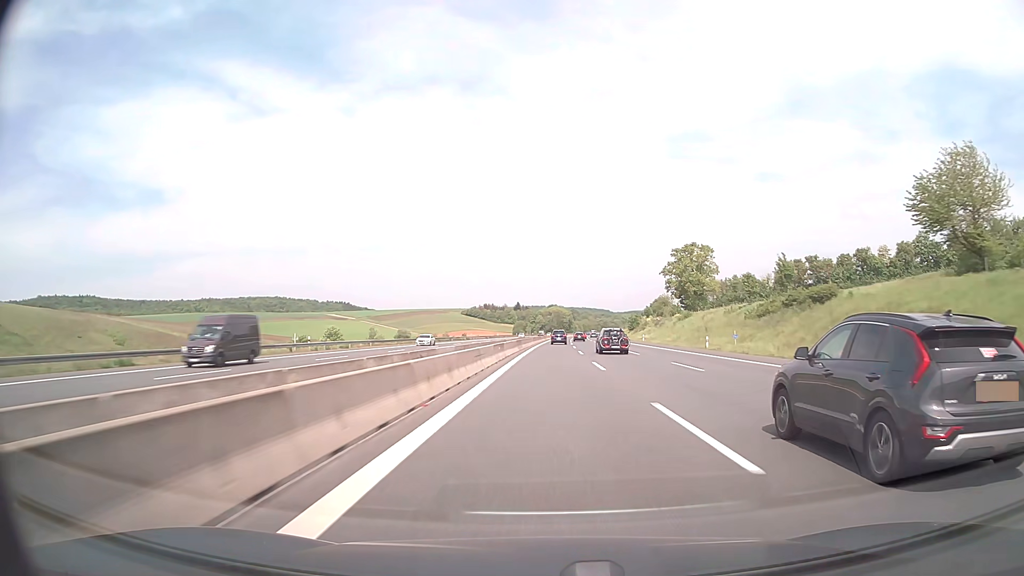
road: motorway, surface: asphalt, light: Day
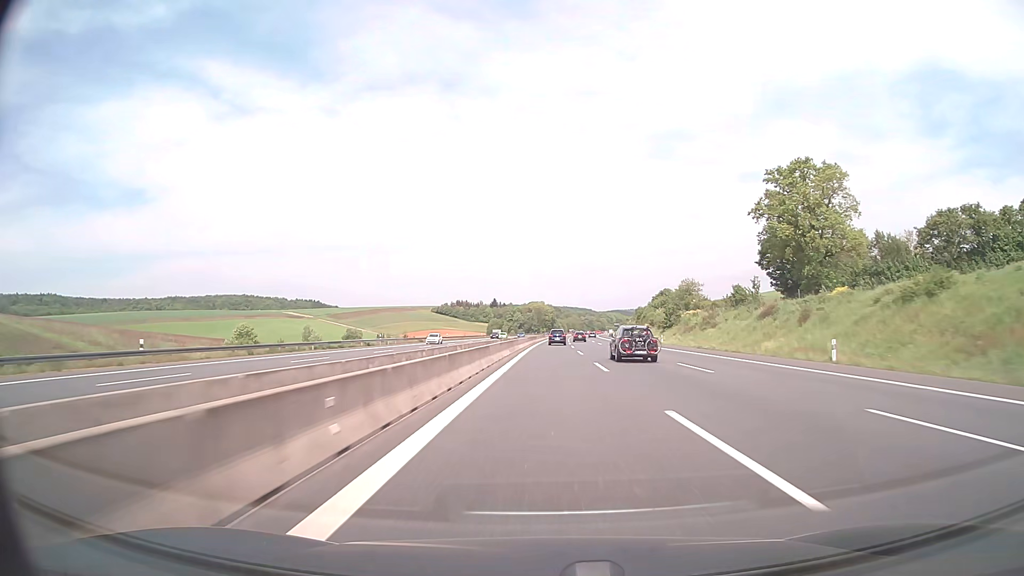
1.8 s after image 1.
(+1.2, +73.8) m; +2°
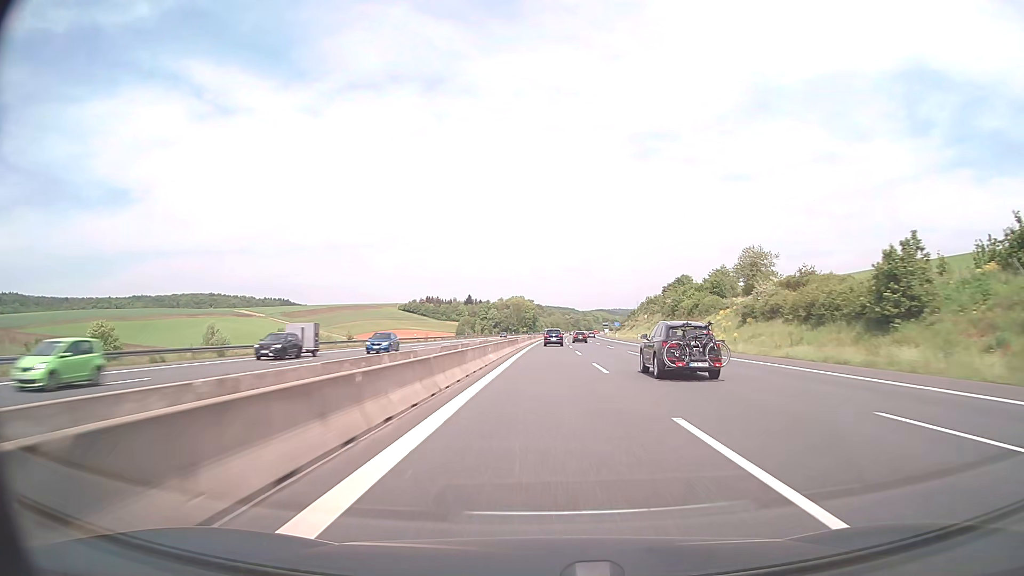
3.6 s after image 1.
(+1.0, +73.2) m; +1°
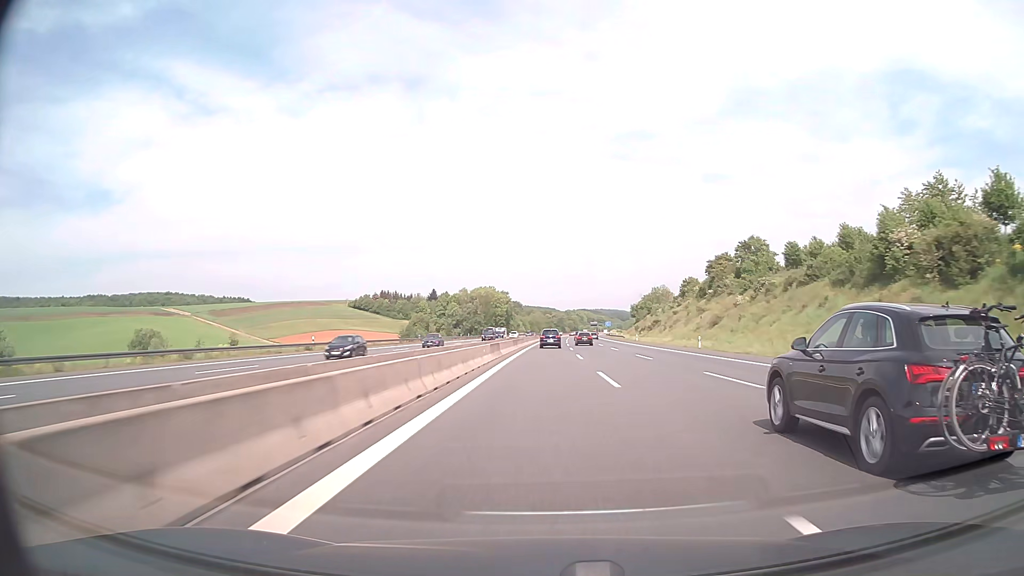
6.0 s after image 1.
(+1.6, +95.9) m; +2°
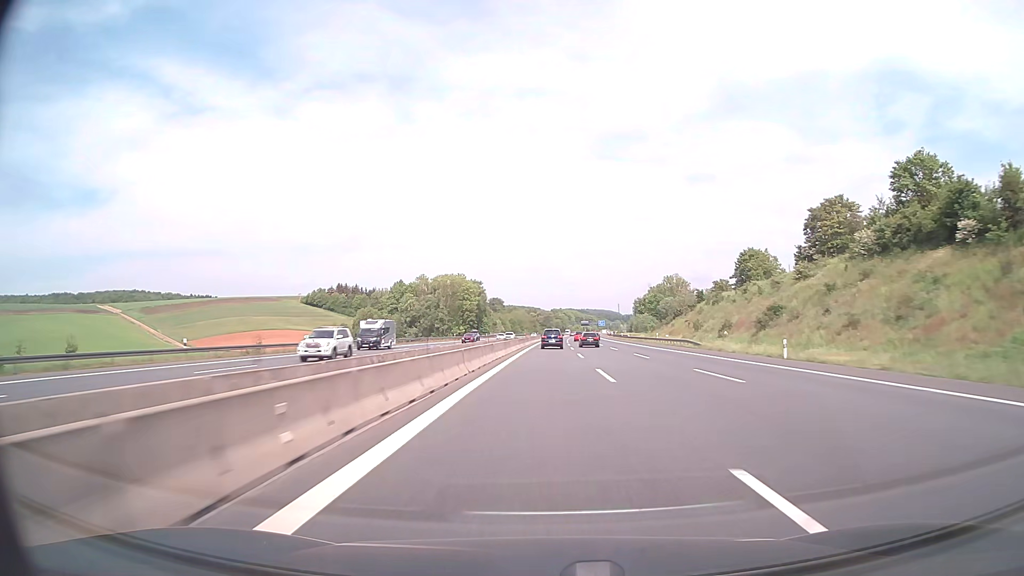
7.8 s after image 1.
(+0.7, +70.7) m; +1°
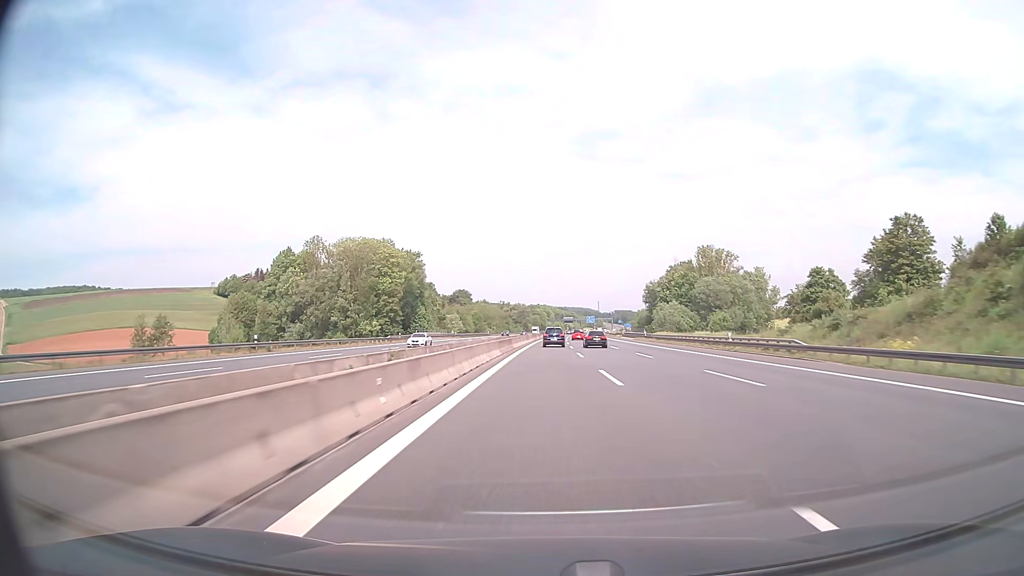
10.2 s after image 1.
(+1.3, +91.9) m; +2°
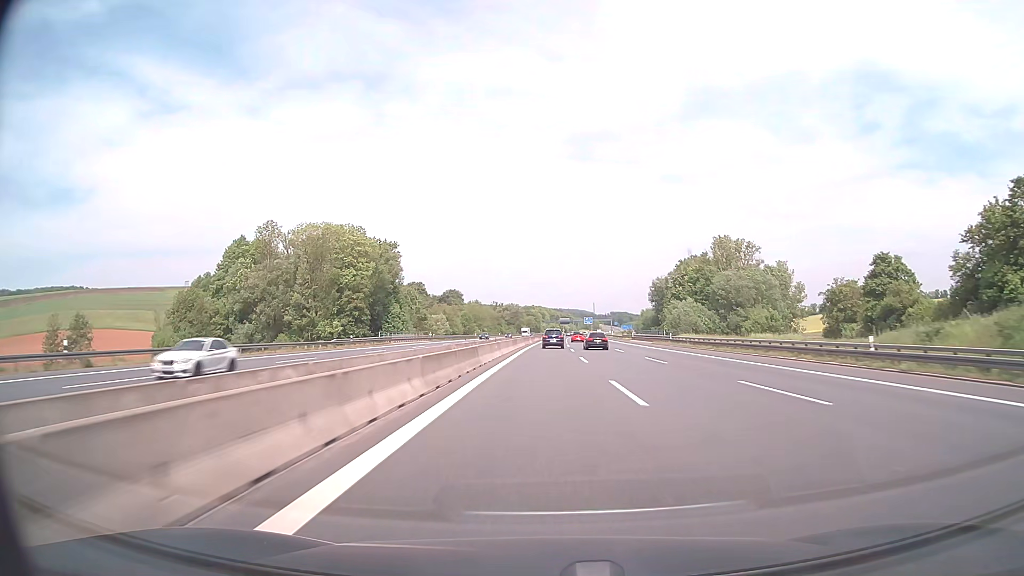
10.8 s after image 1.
(+0.1, +22.5) m; +1°
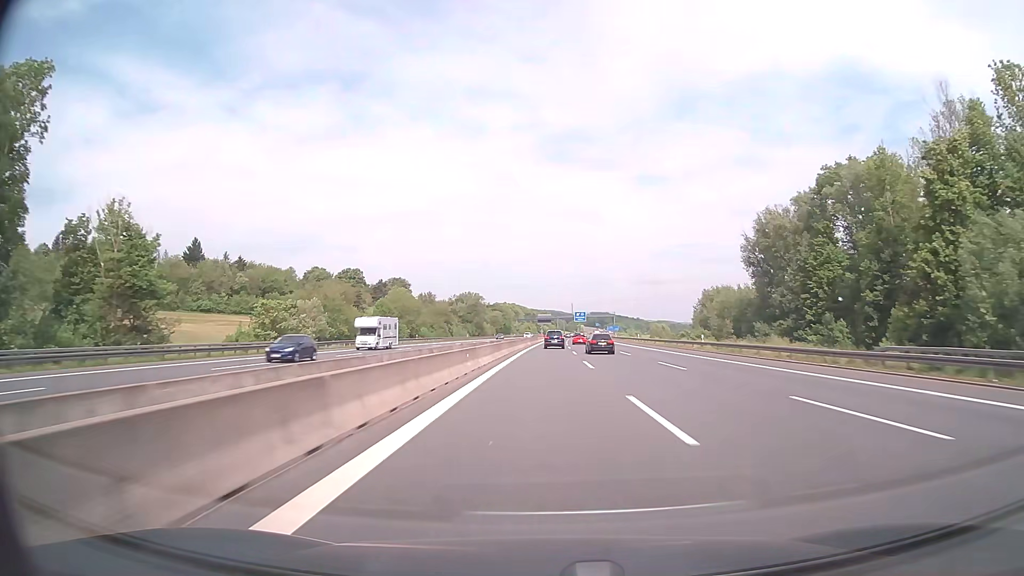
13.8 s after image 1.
(+1.9, +112.9) m; +2°
(0, +10) (0, +20) (0, +30) (0, +40) (0, +50) (+1, +60) (+1, +70) (+1, +80) (+1, +90) (+2, +100) m
